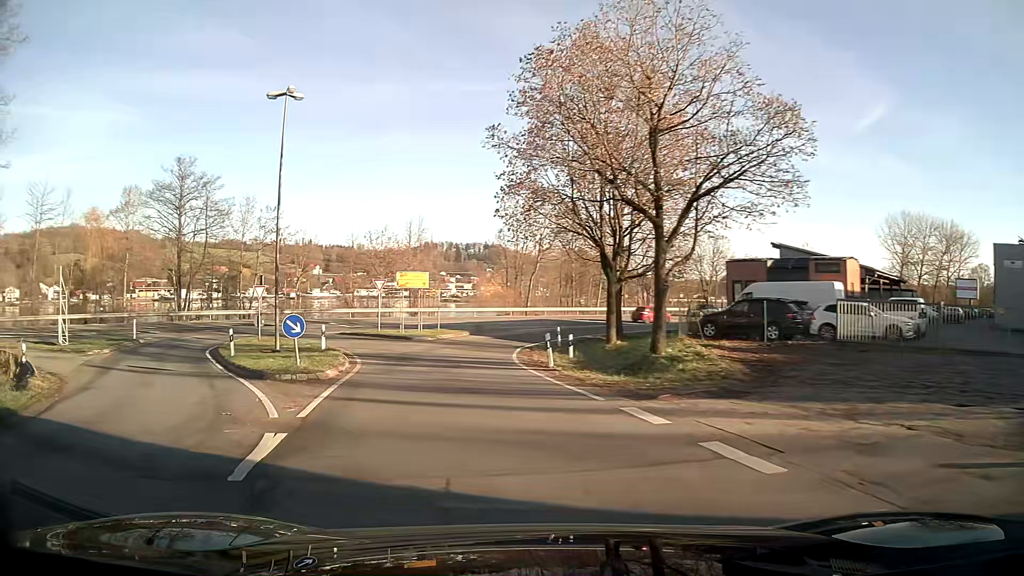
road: unclassified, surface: asphalt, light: Day
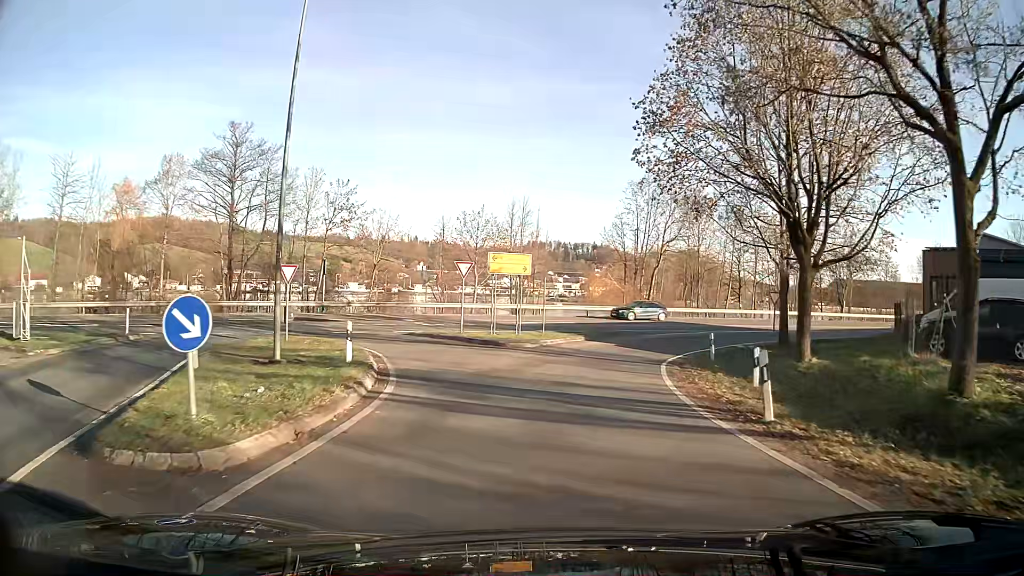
(-1.5, +10.3) m; -10°
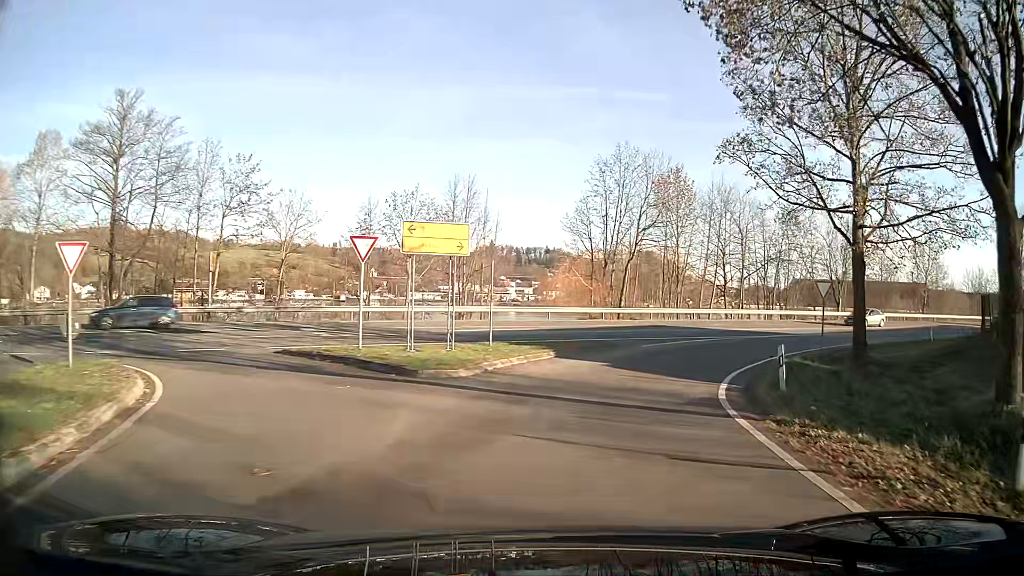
(+0.6, +10.9) m; +7°
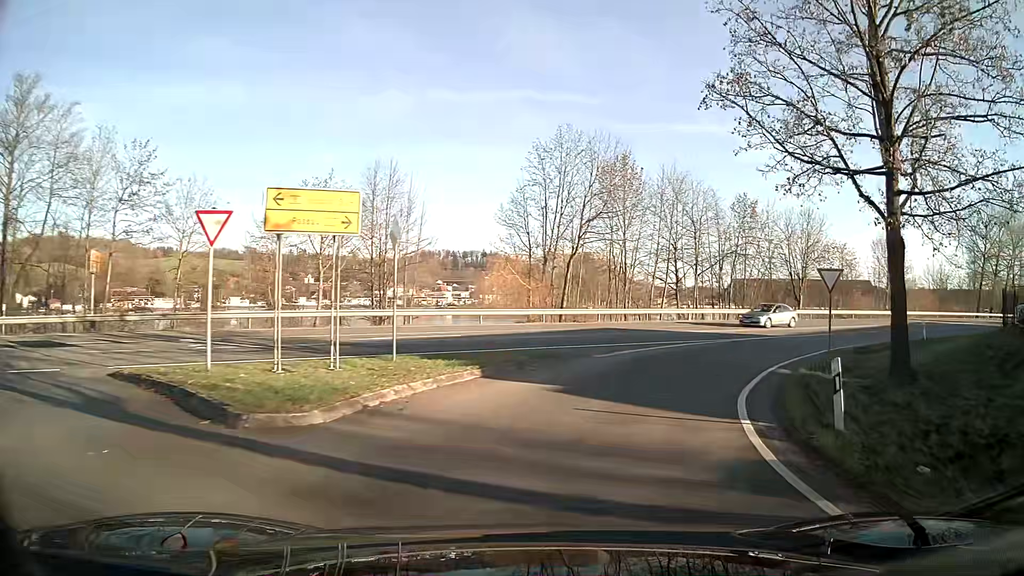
(+0.3, +5.6) m; +6°
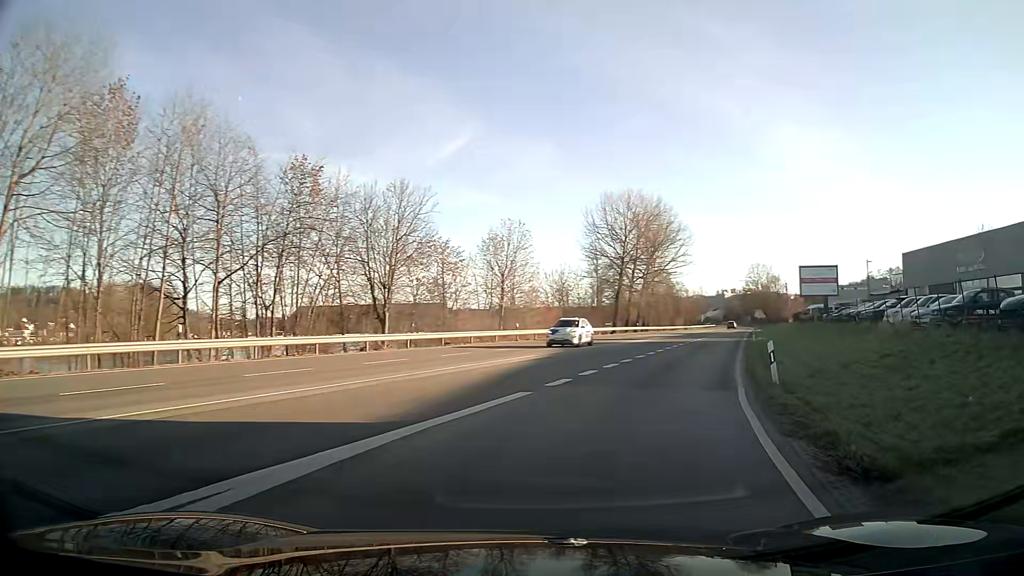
(+7.2, +22.1) m; +37°
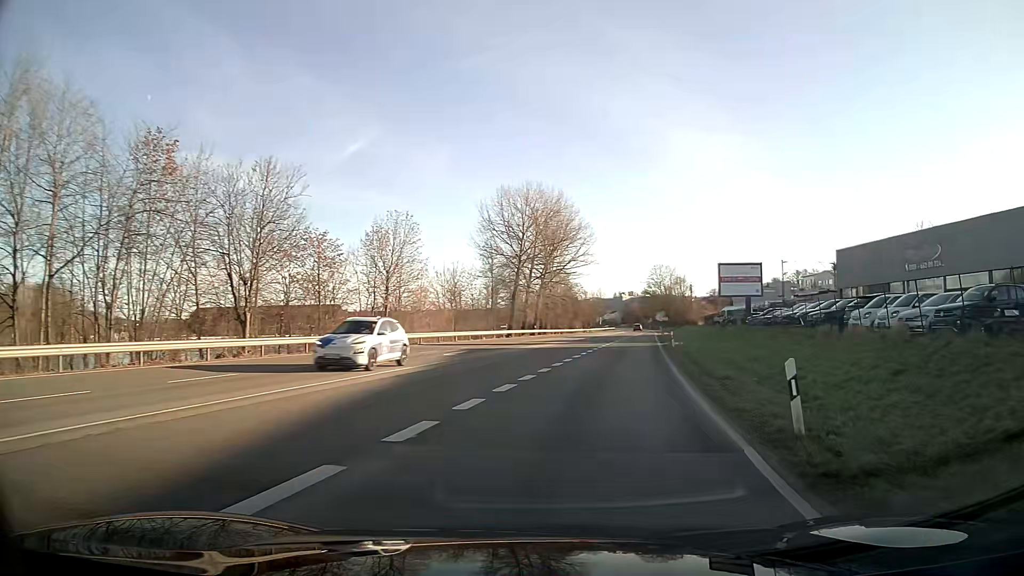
(+0.4, +6.5) m; +7°
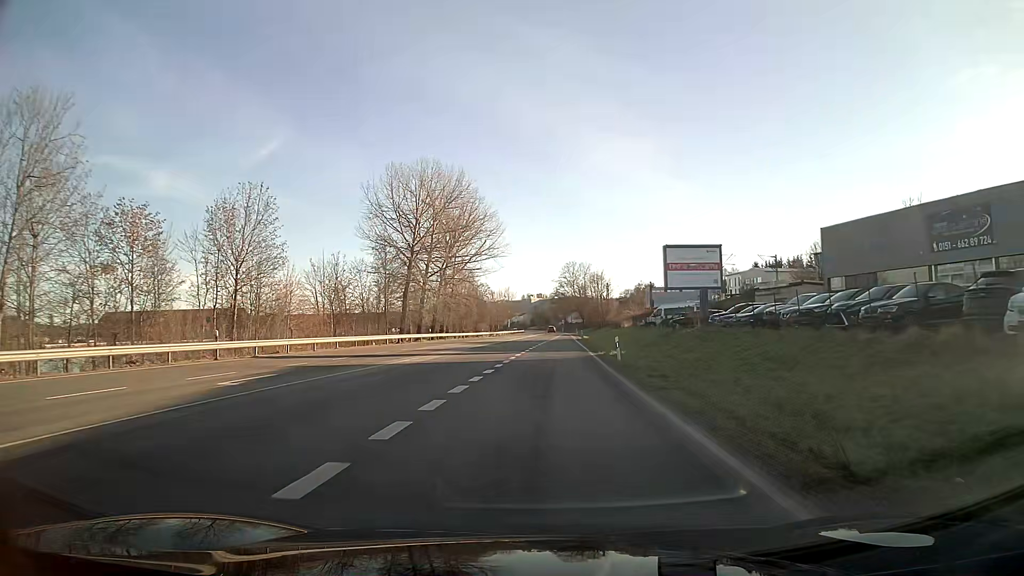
(+1.0, +14.6) m; +6°
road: primary
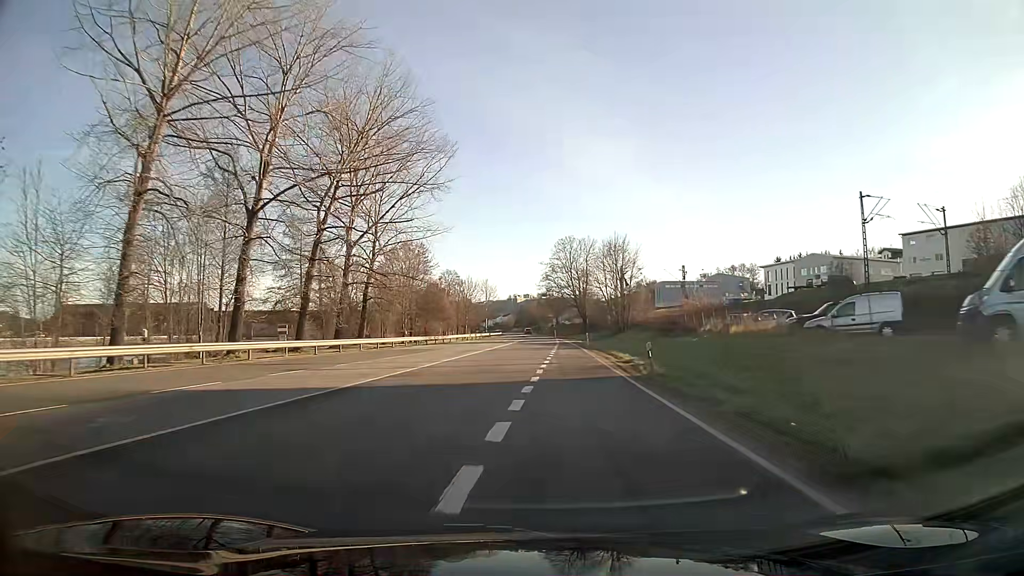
(+0.8, +53.3) m; 0°
(0, +10) (0, +20) (0, +30) (0, +40) (0, +50) (0, +60) (0, +70) (0, +80) (+1, +90) (+1, +100) m
